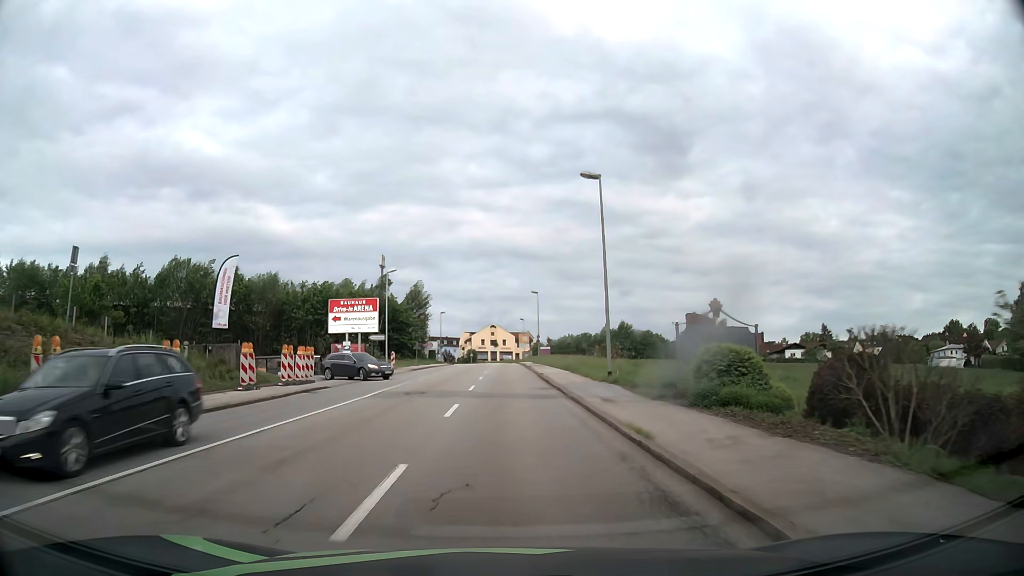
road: tertiary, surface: asphalt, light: Day
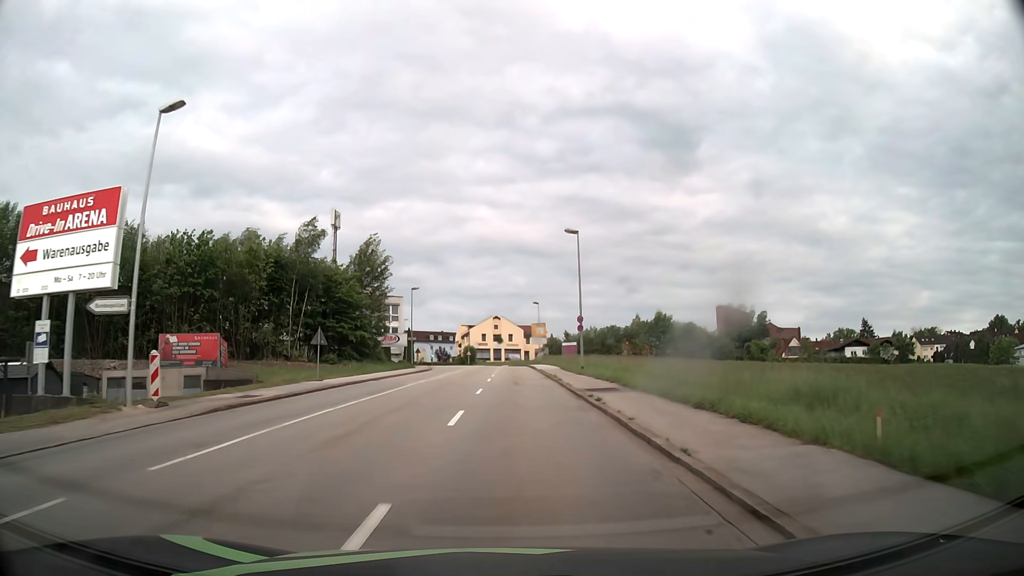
(-0.1, +38.2) m; -1°
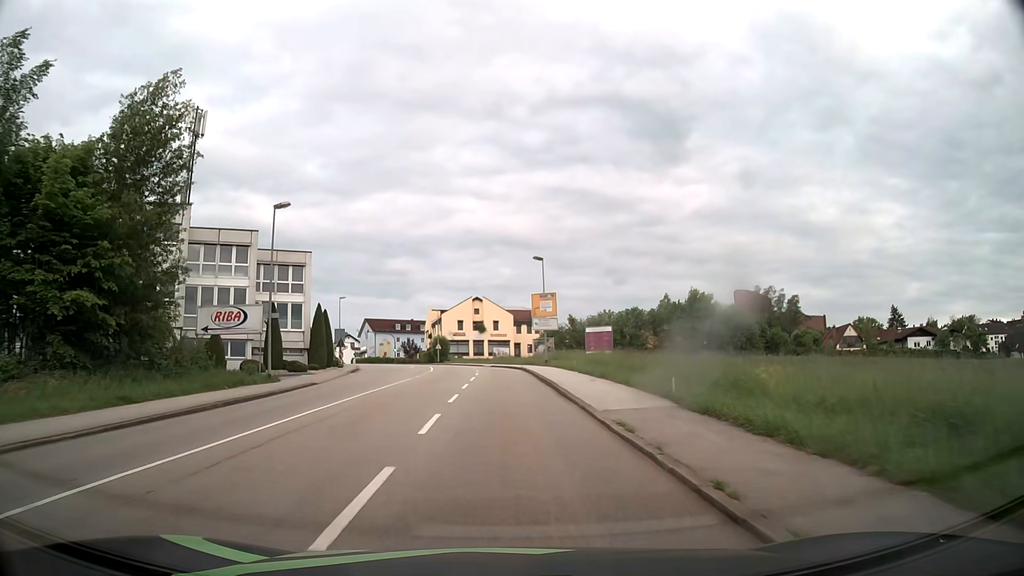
(+0.4, +38.4) m; +1°
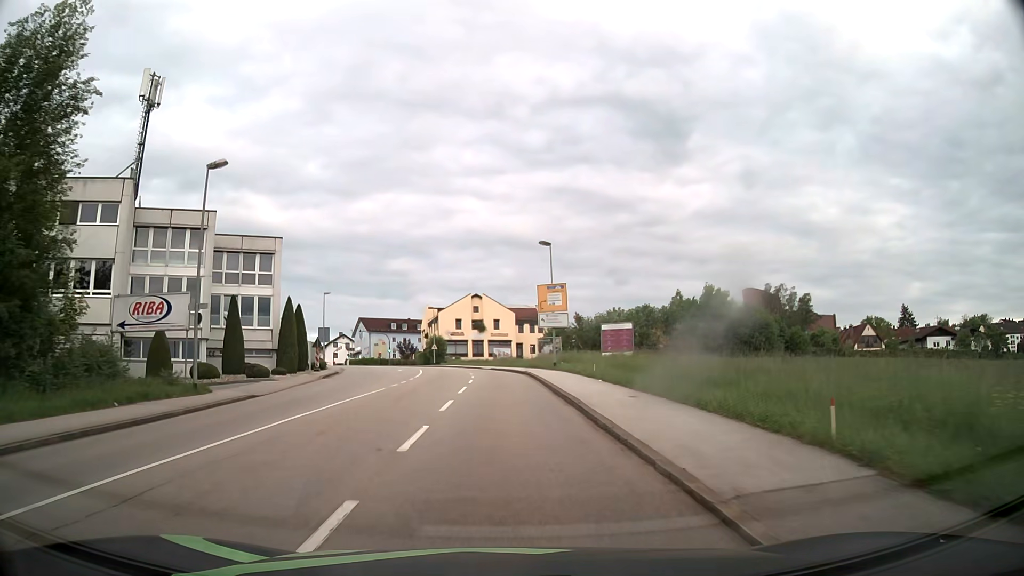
(0.0, +7.7) m; 0°
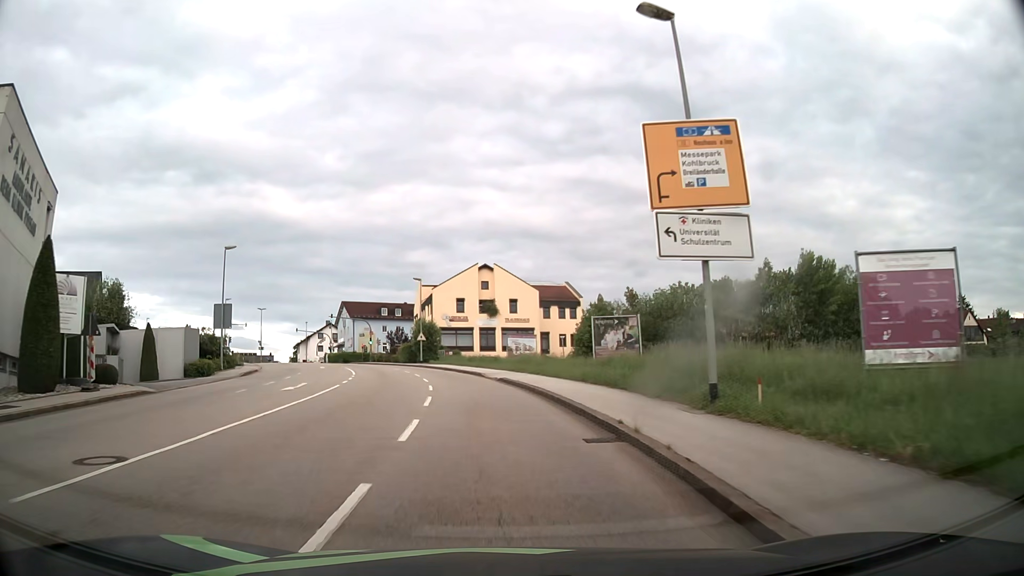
(-0.2, +30.7) m; -1°
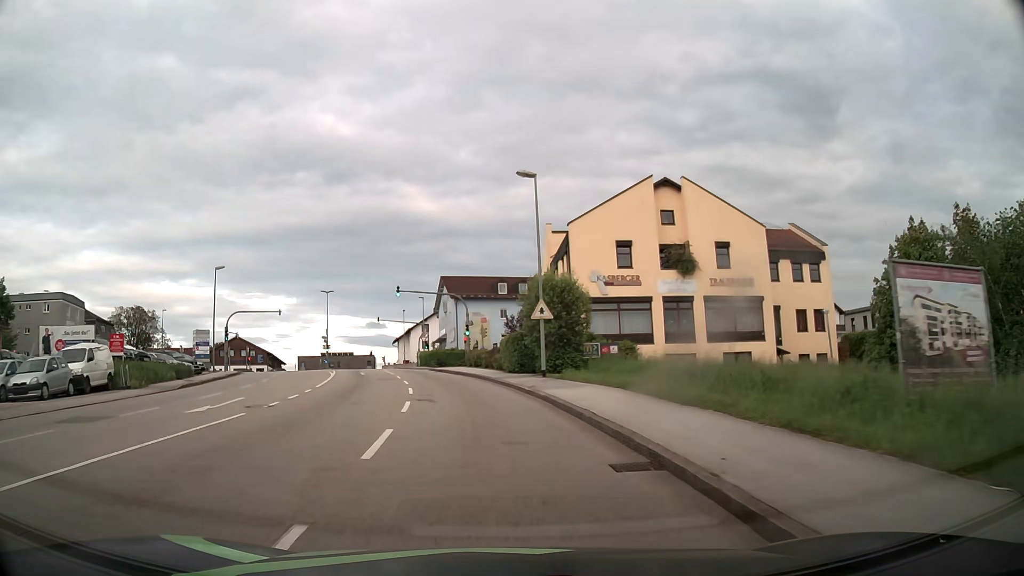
(-3.5, +38.1) m; -12°
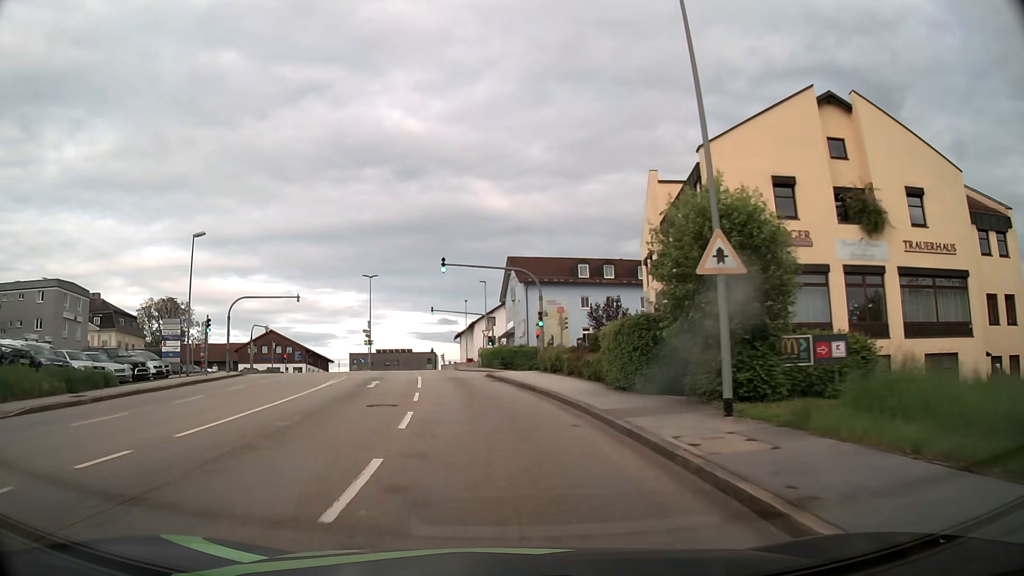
(-0.8, +15.2) m; -6°
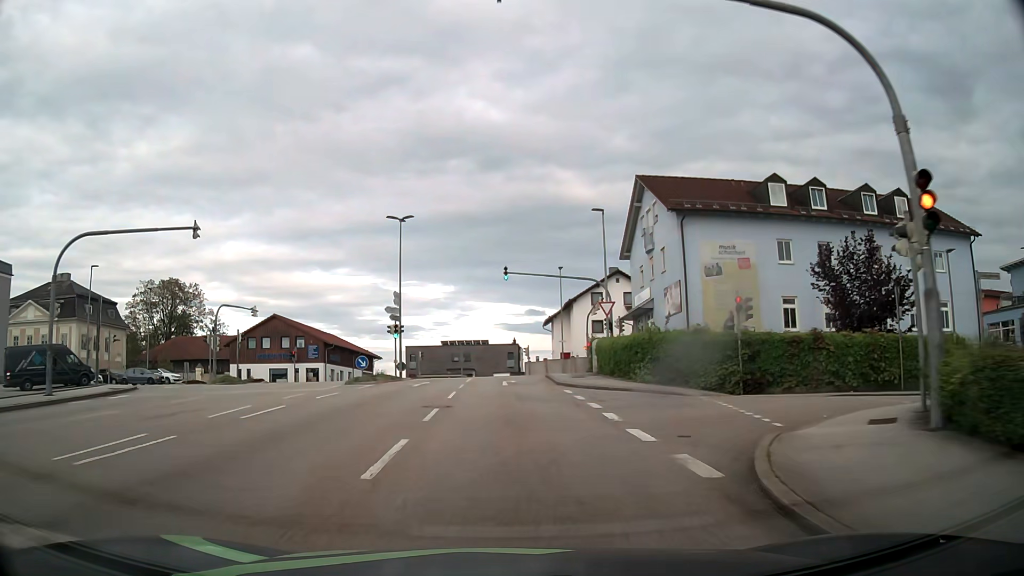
(-2.4, +30.2) m; -8°
